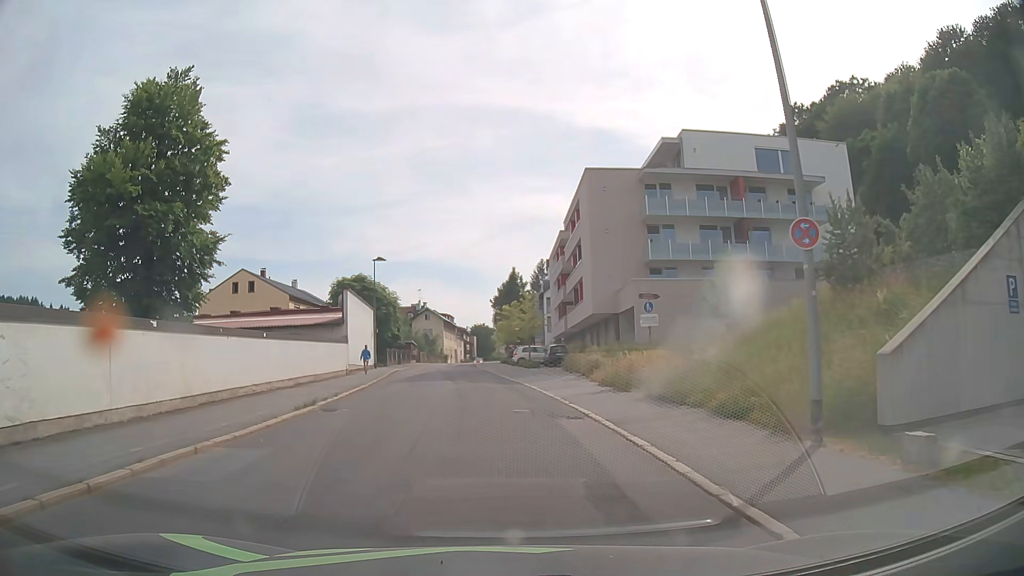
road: residential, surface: asphalt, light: Day
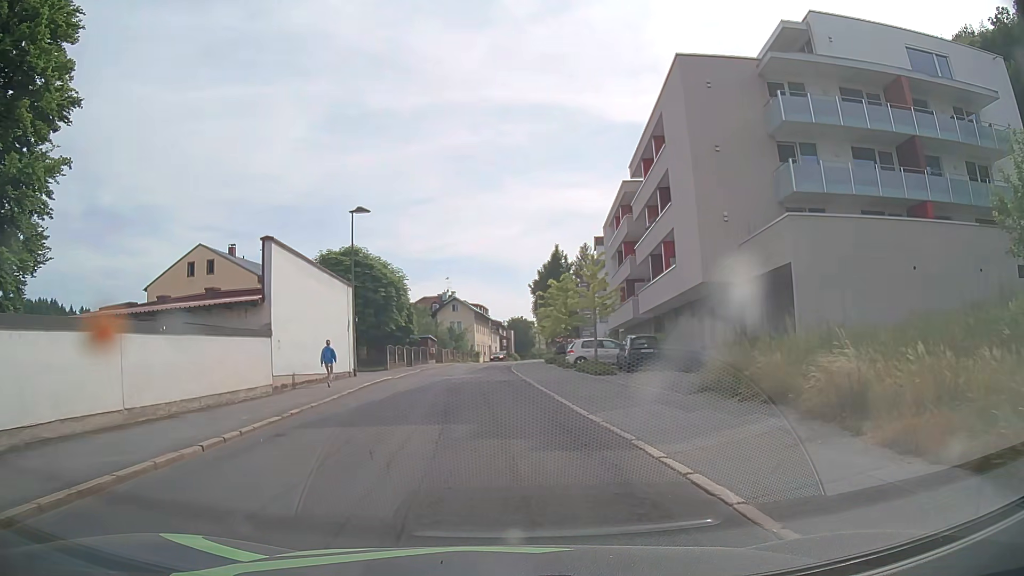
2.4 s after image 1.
(-0.4, +18.0) m; -3°
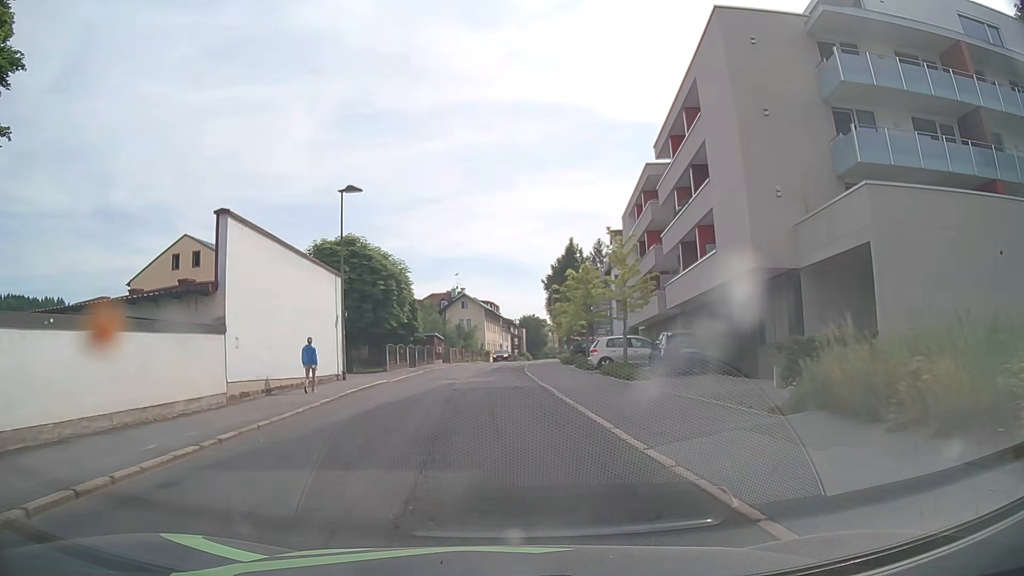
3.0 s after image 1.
(0.0, +4.5) m; -1°
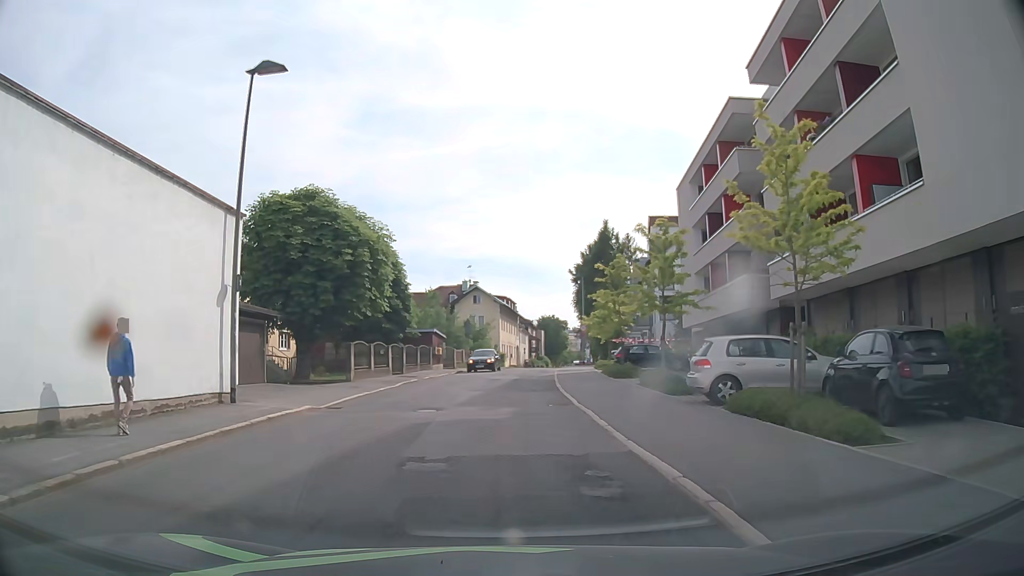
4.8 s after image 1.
(-0.3, +13.6) m; -1°
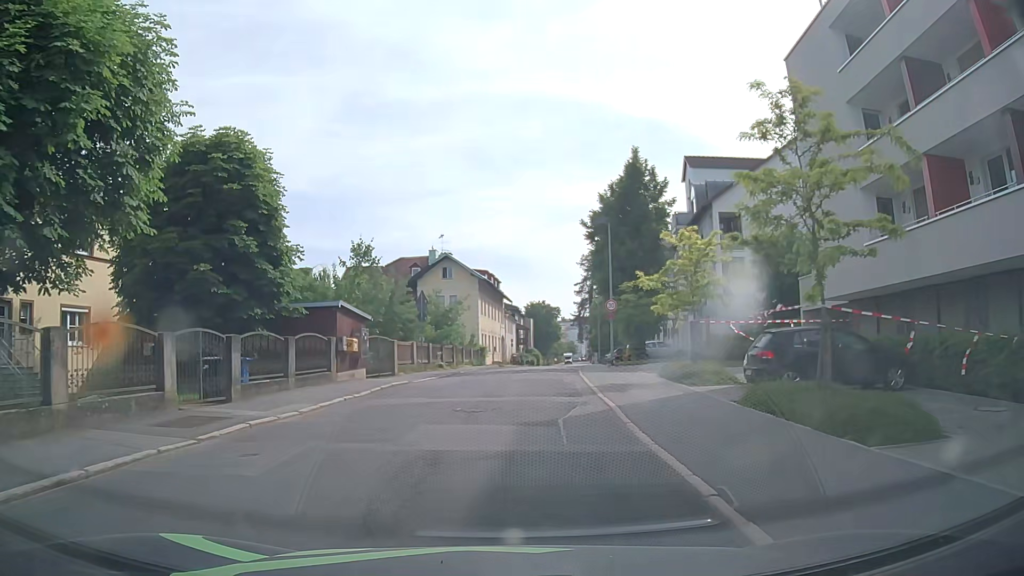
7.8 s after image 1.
(+0.2, +22.6) m; +1°
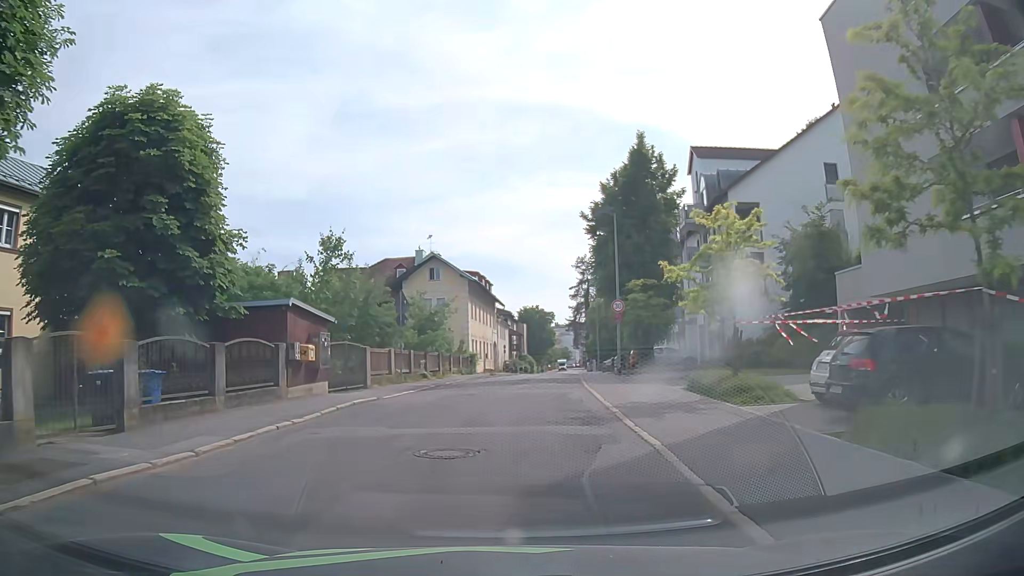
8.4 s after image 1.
(0.0, +4.5) m; +1°
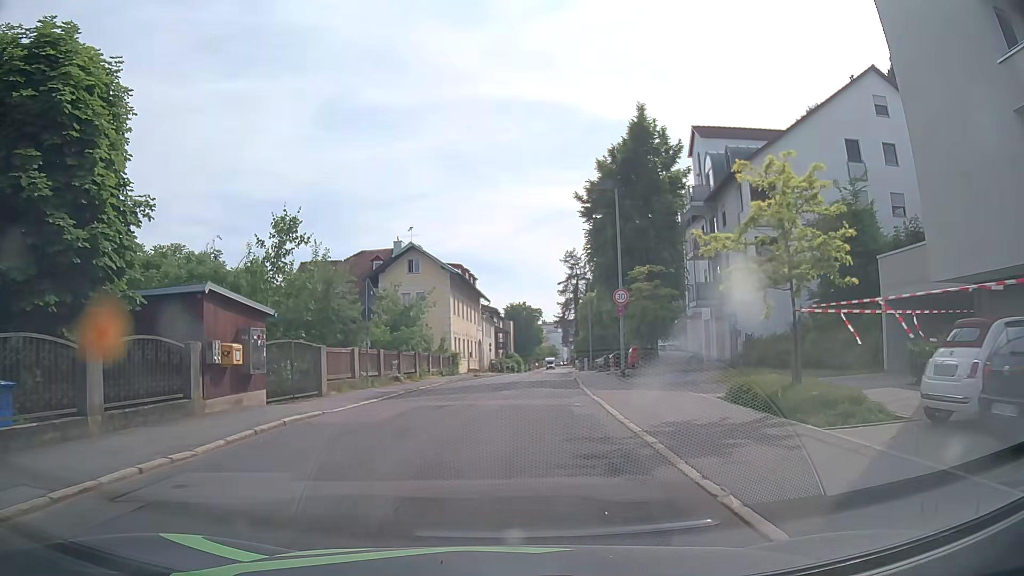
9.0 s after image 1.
(0.0, +4.5) m; +1°
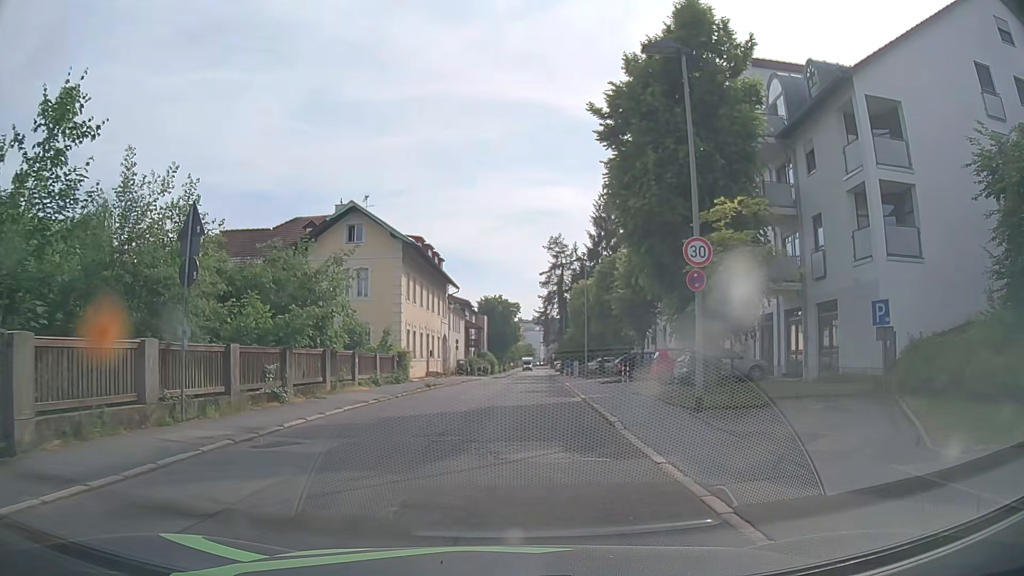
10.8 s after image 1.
(+0.2, +13.6) m; +2°
(0, +10) (0, +20) (+1, +30) (+1, +40) (+2, +50) (+3, +60) (+3, +70) (+4, +80) (+4, +90) (+5, +100) m
